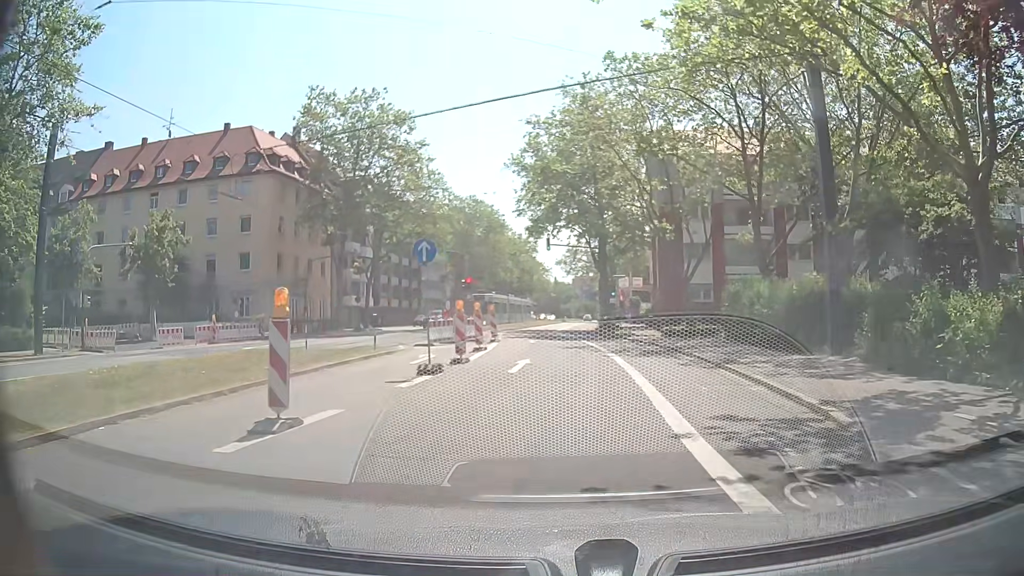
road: secondary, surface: asphalt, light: Day
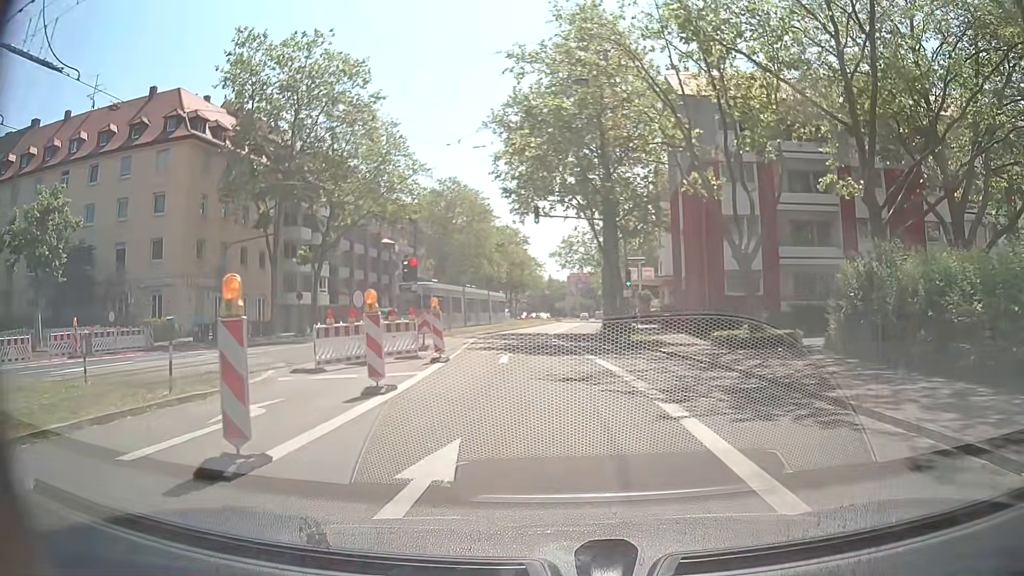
(0.0, +12.8) m; +1°
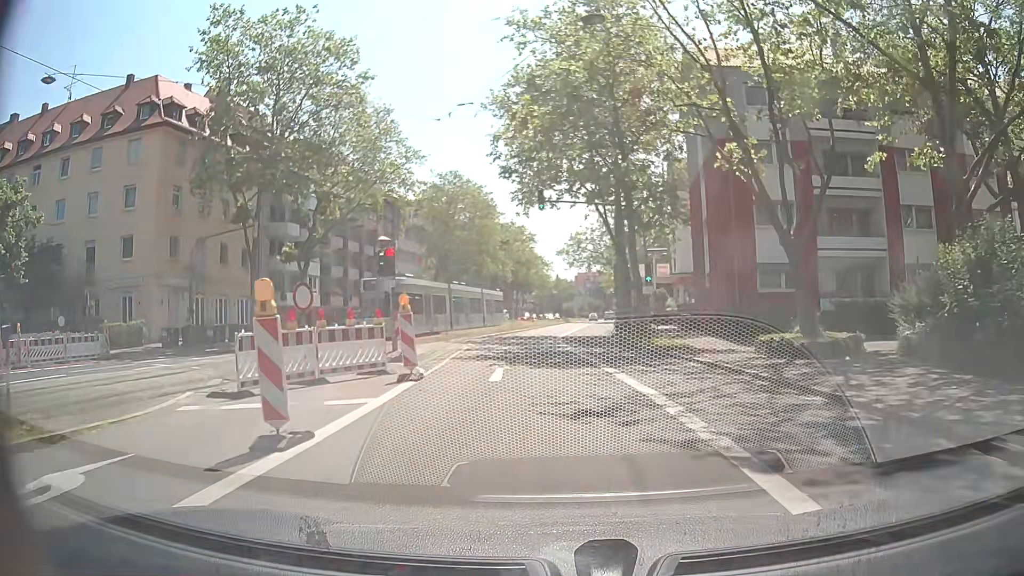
(-0.1, +4.4) m; 0°
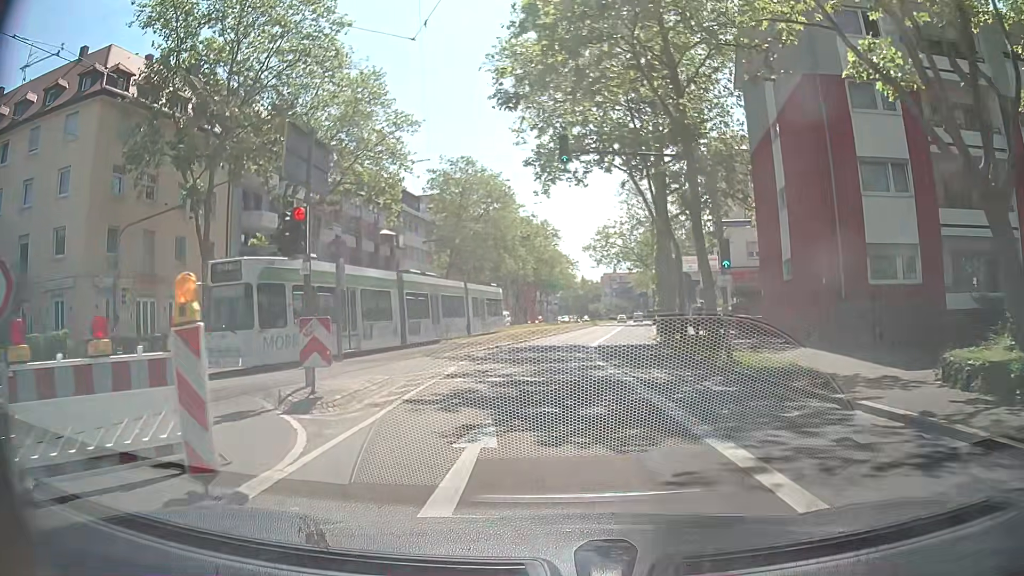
(-0.3, +8.9) m; -4°
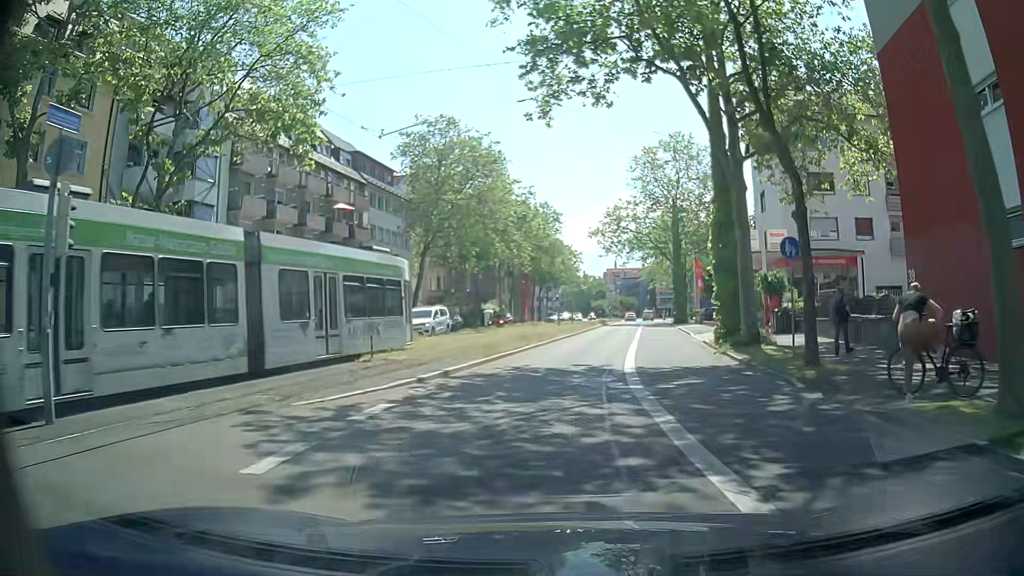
(+0.1, +14.0) m; +1°
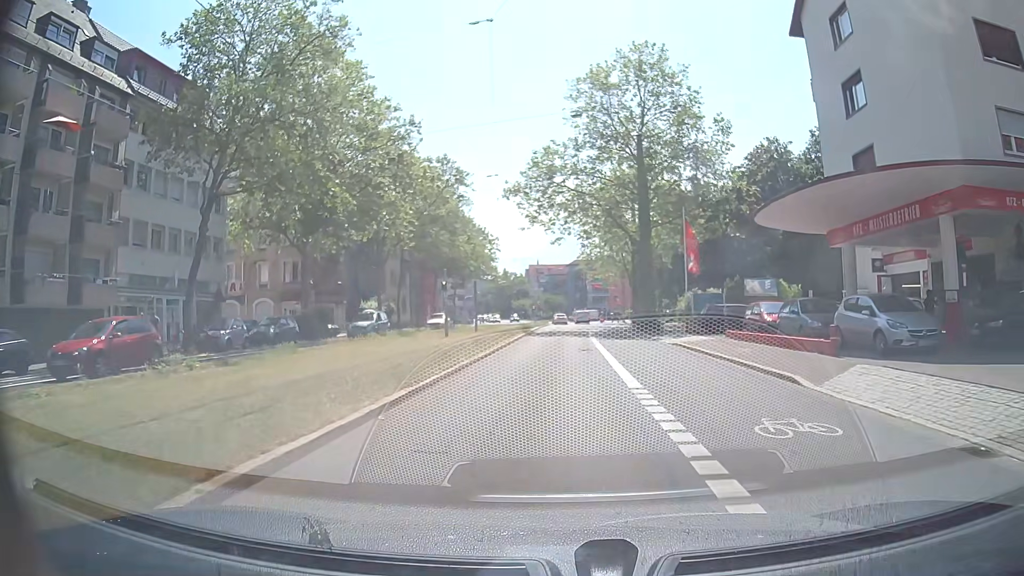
(+1.4, +26.0) m; +7°
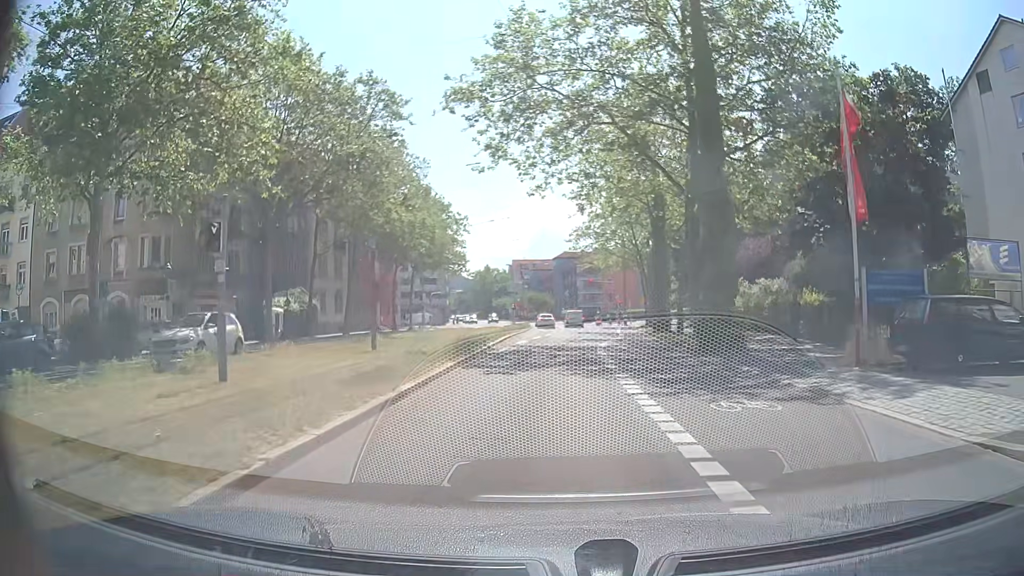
(+0.2, +21.7) m; +1°
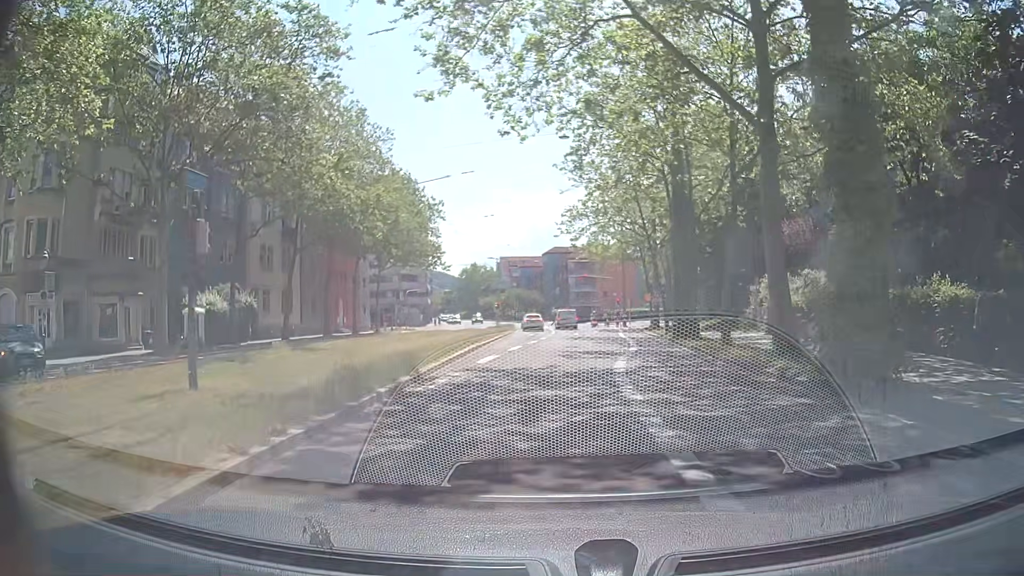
(0.0, +10.8) m; +1°
